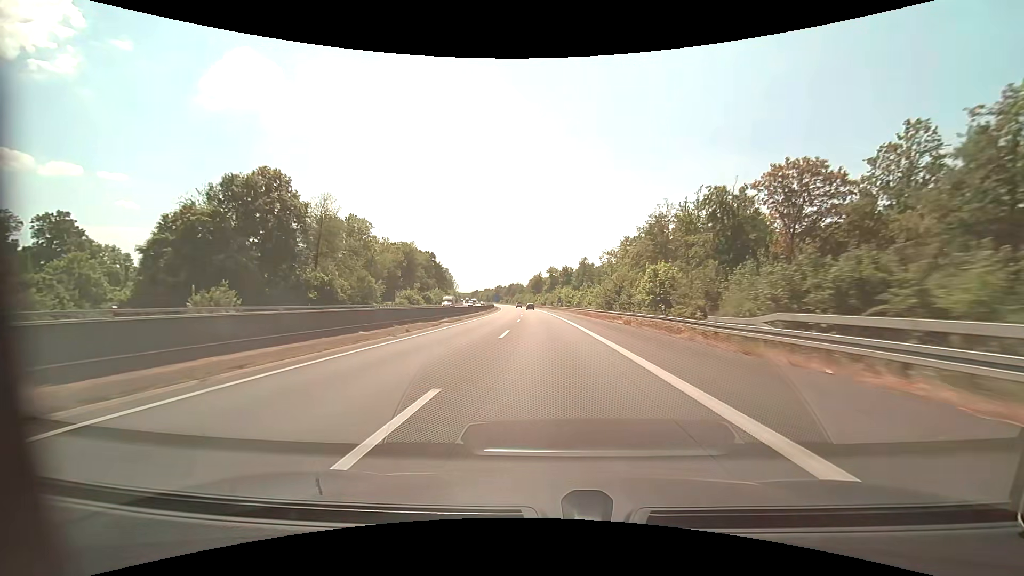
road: motorway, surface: asphalt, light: Day
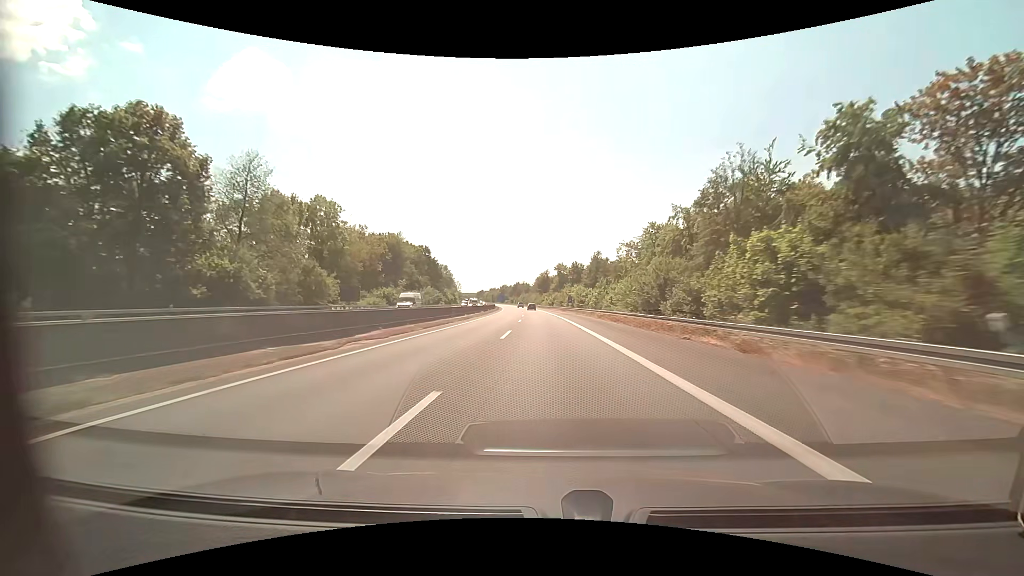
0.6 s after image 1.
(-0.1, +18.1) m; -1°
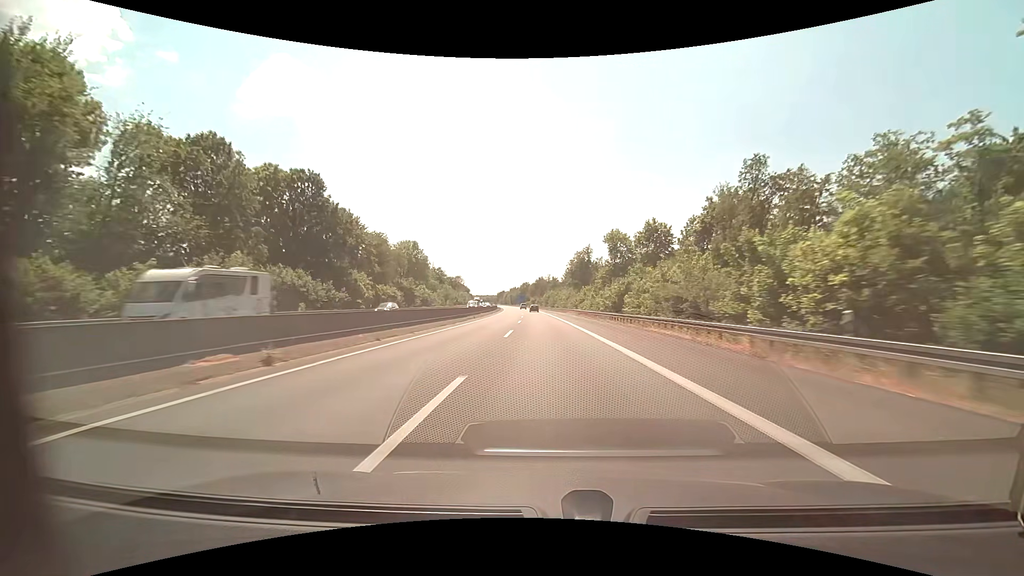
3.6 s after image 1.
(-2.6, +88.1) m; -3°
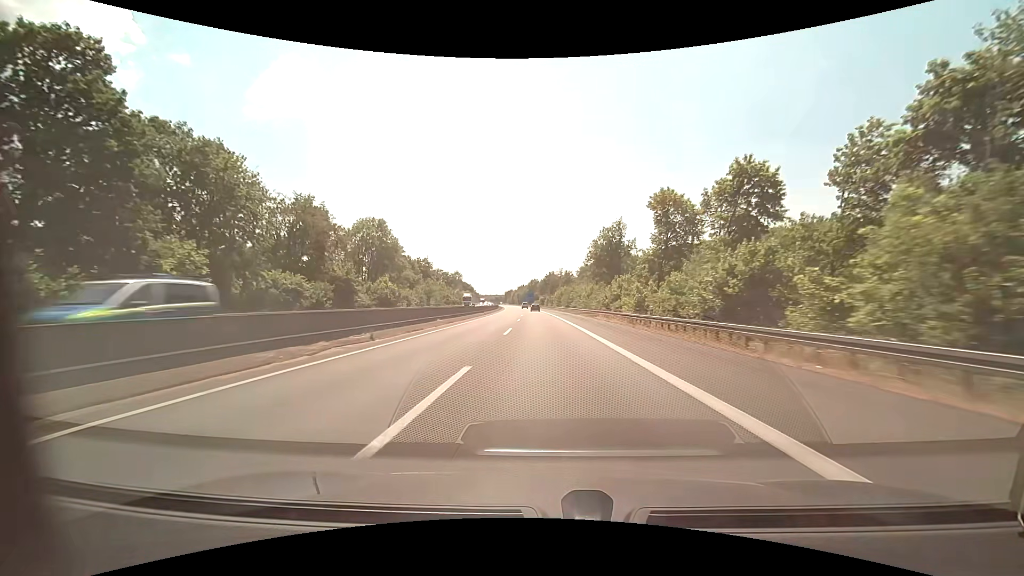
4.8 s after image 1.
(-0.4, +34.5) m; -1°
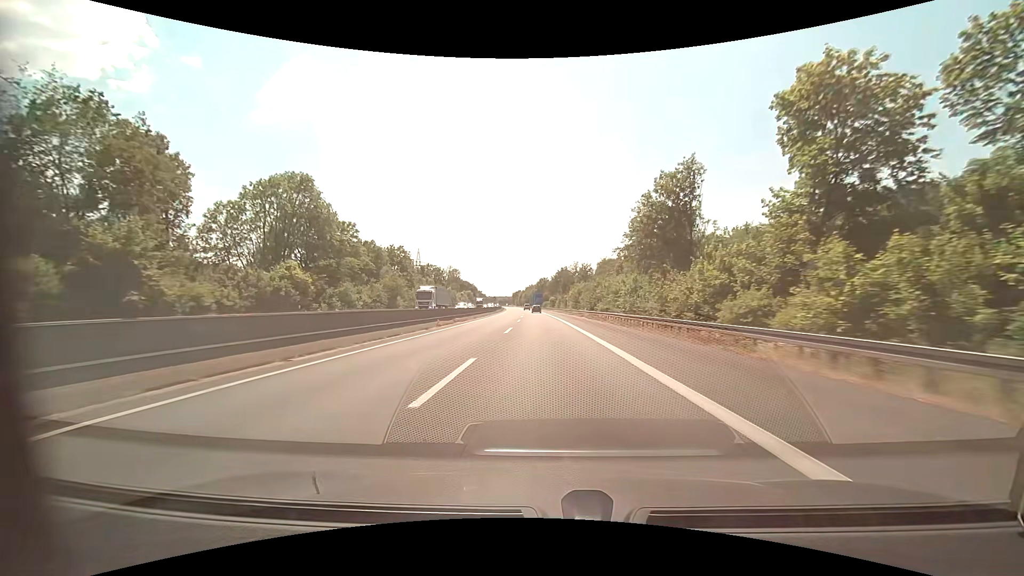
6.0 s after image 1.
(-0.2, +34.1) m; -1°
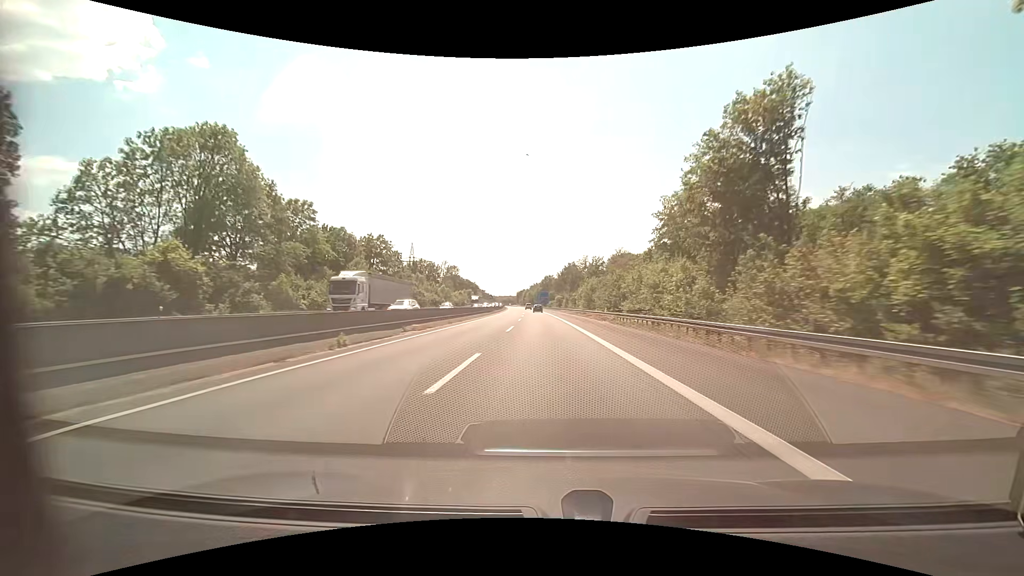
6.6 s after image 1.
(-0.1, +16.9) m; -1°
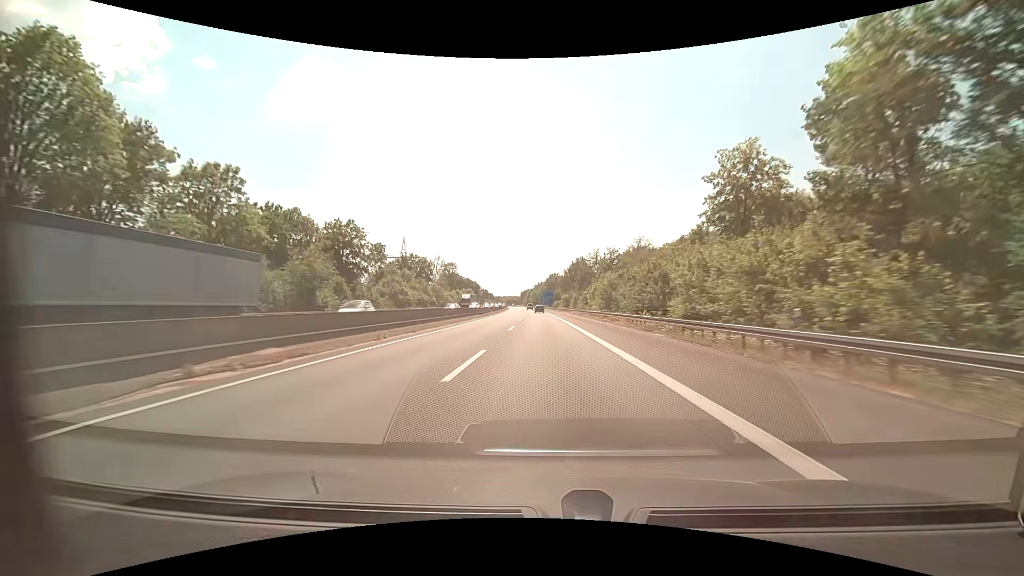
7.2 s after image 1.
(-0.1, +16.8) m; -1°
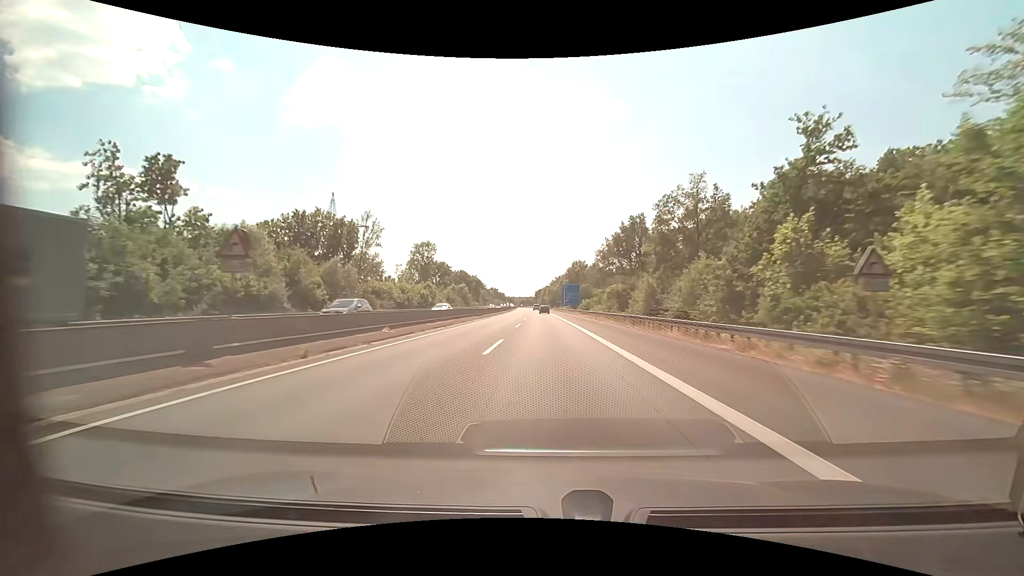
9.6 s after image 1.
(-1.2, +66.9) m; -2°
(0, +10) (0, +20) (0, +30) (0, +40) (0, +50) (-1, +60) (-1, +70) (-1, +80) (-1, +90) (-1, +100) m
